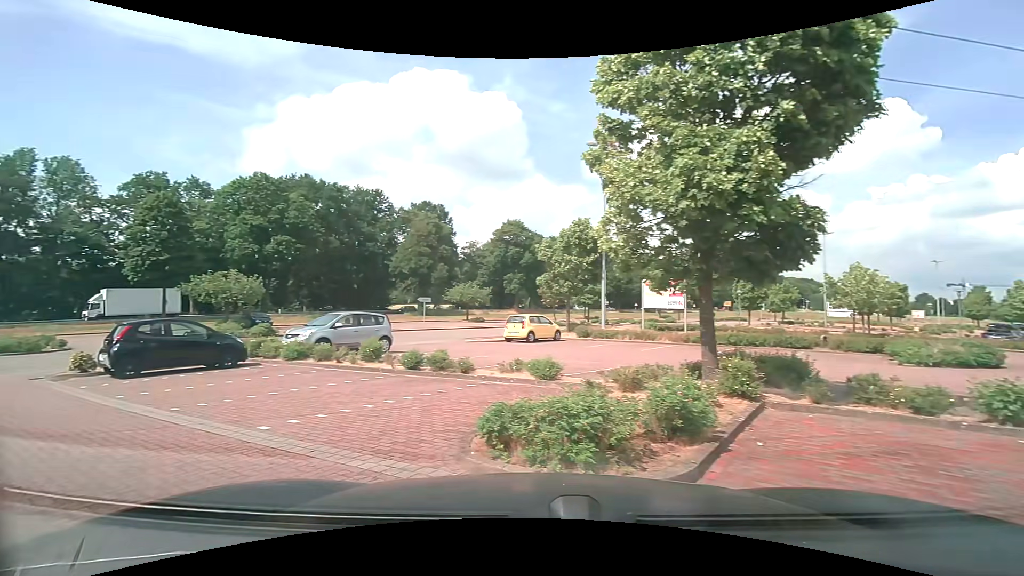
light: Day
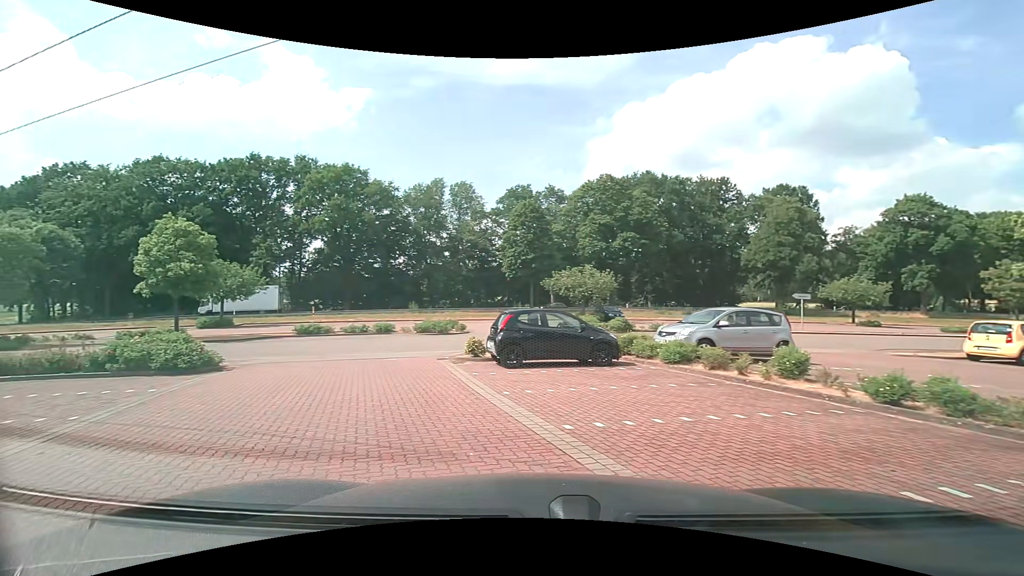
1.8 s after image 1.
(-1.2, +3.3) m; -36°
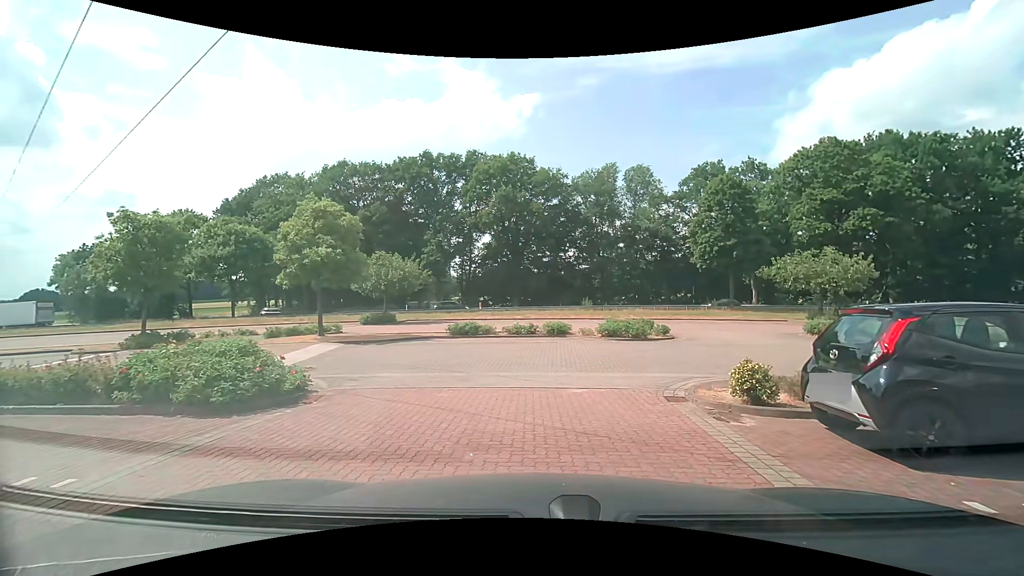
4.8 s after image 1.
(-1.8, +7.0) m; -22°
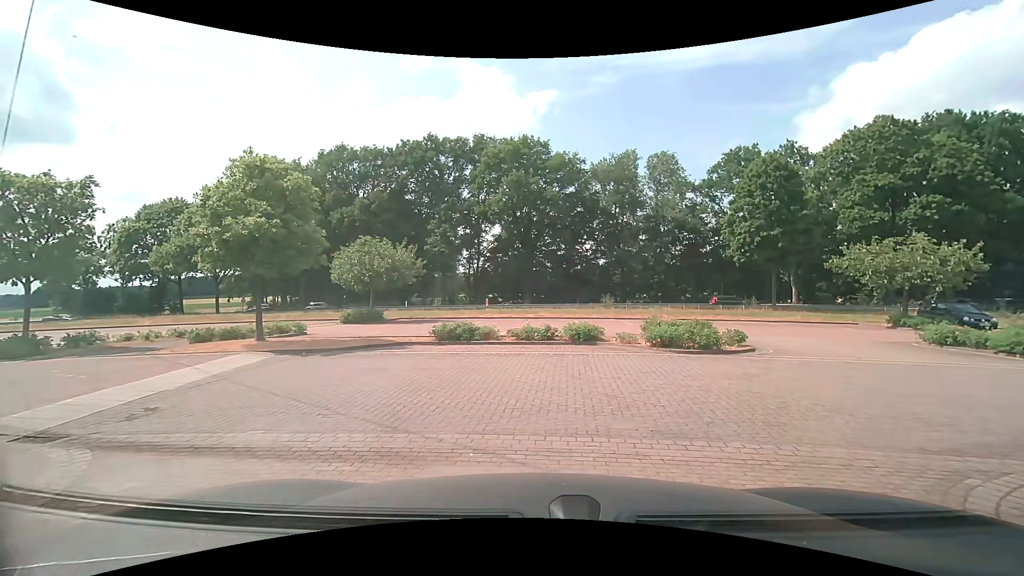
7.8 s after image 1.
(0.0, +5.7) m; -3°
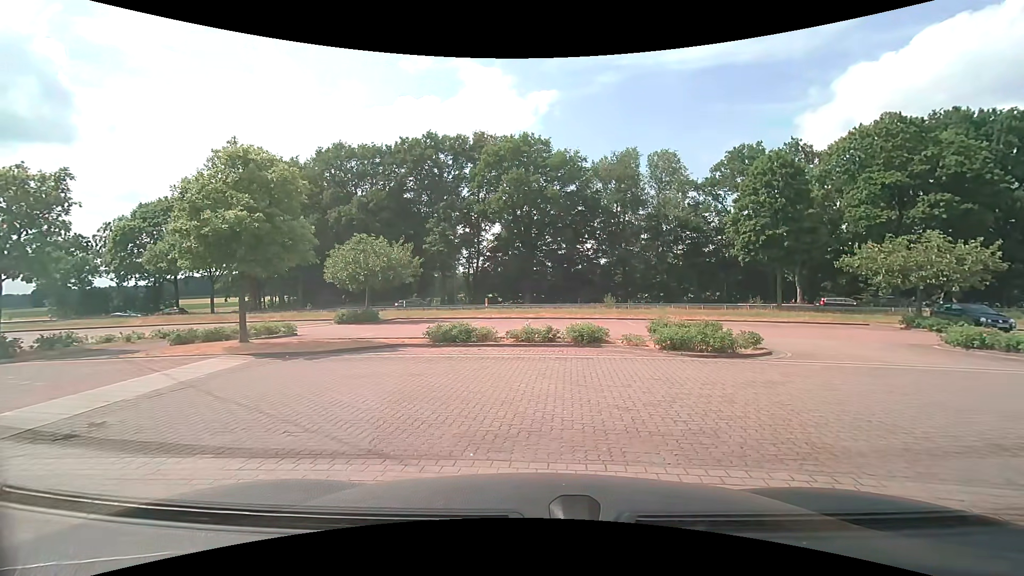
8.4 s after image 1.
(0.0, +0.9) m; 0°
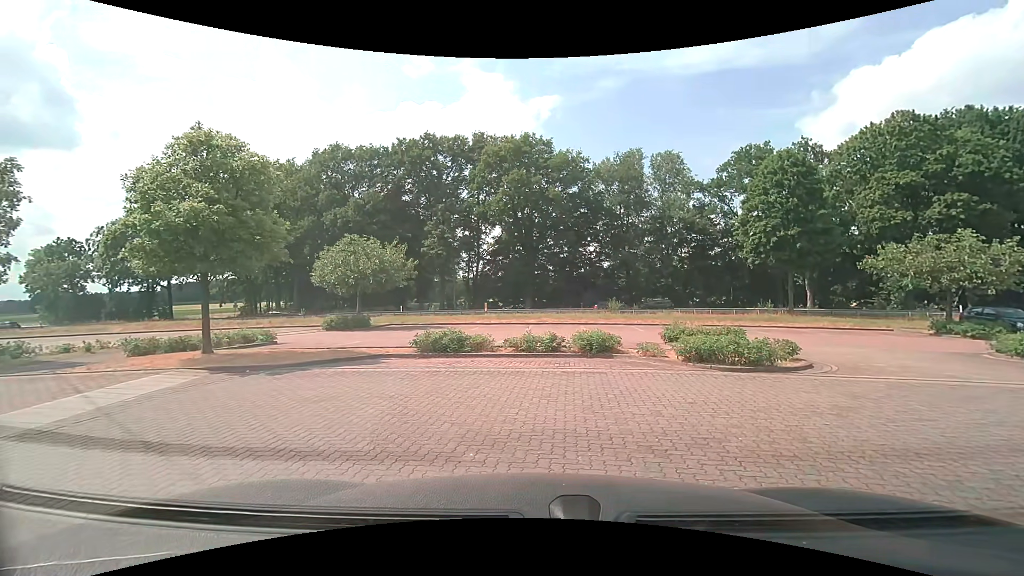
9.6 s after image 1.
(0.0, +1.7) m; +1°
